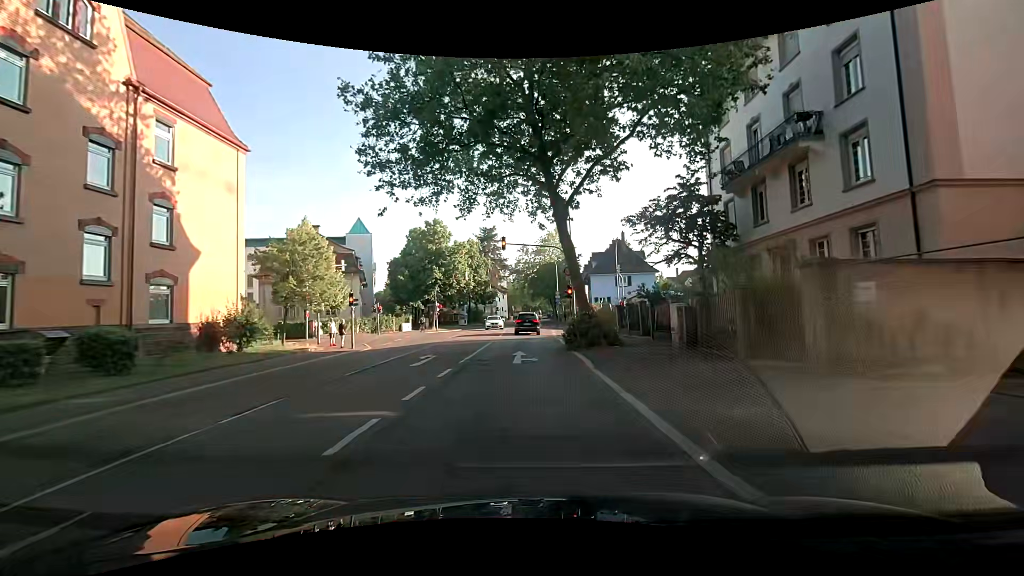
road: secondary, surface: asphalt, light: Day
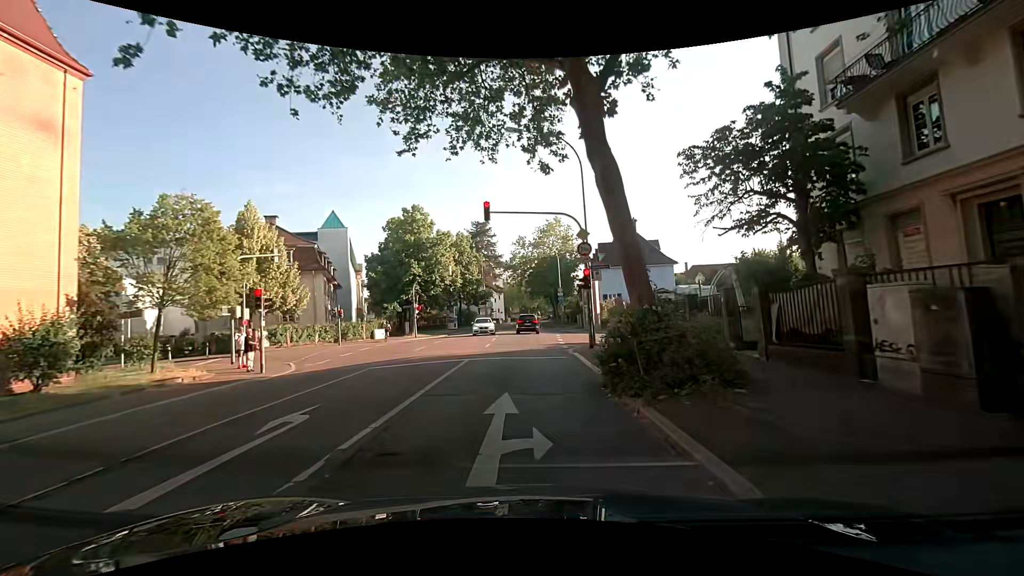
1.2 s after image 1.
(0.0, +9.8) m; 0°
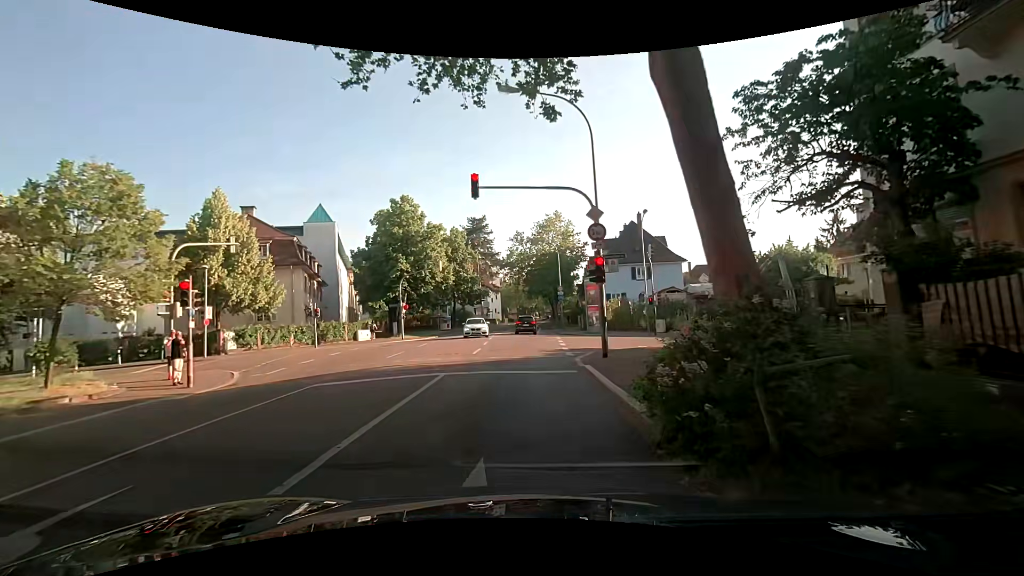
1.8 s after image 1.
(0.0, +4.0) m; +1°
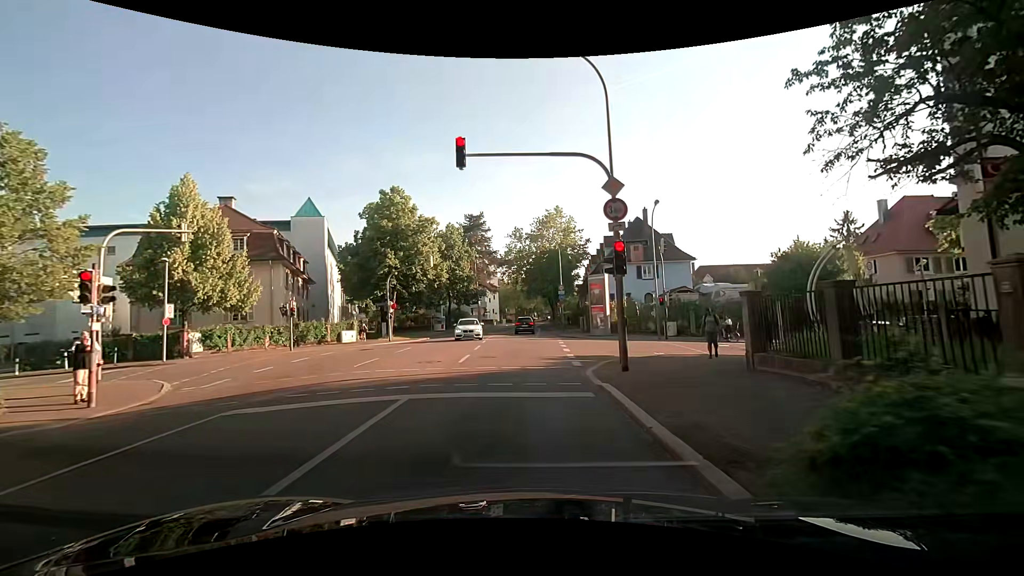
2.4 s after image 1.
(0.0, +3.3) m; -1°
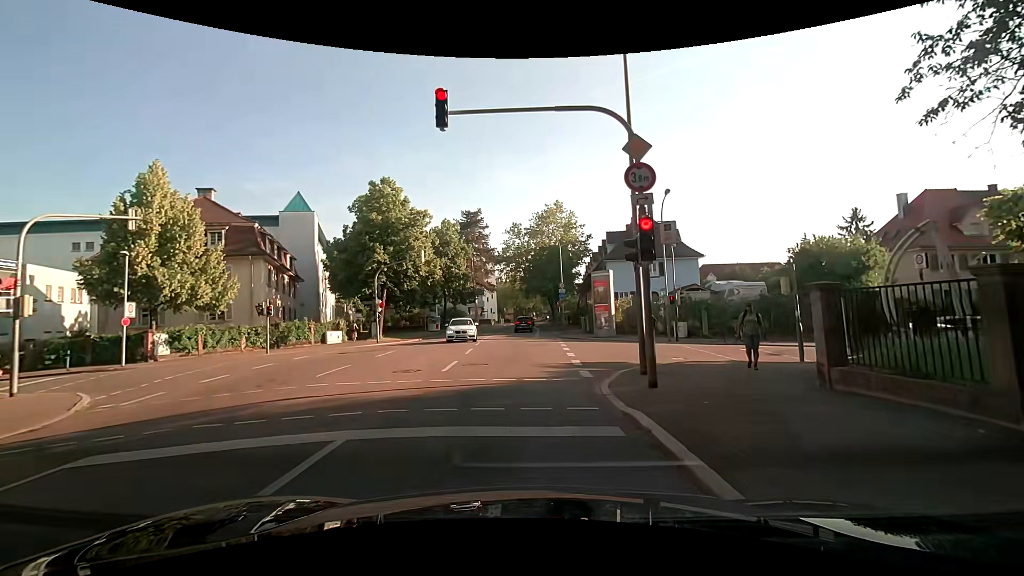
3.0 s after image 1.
(-0.1, +2.7) m; -2°
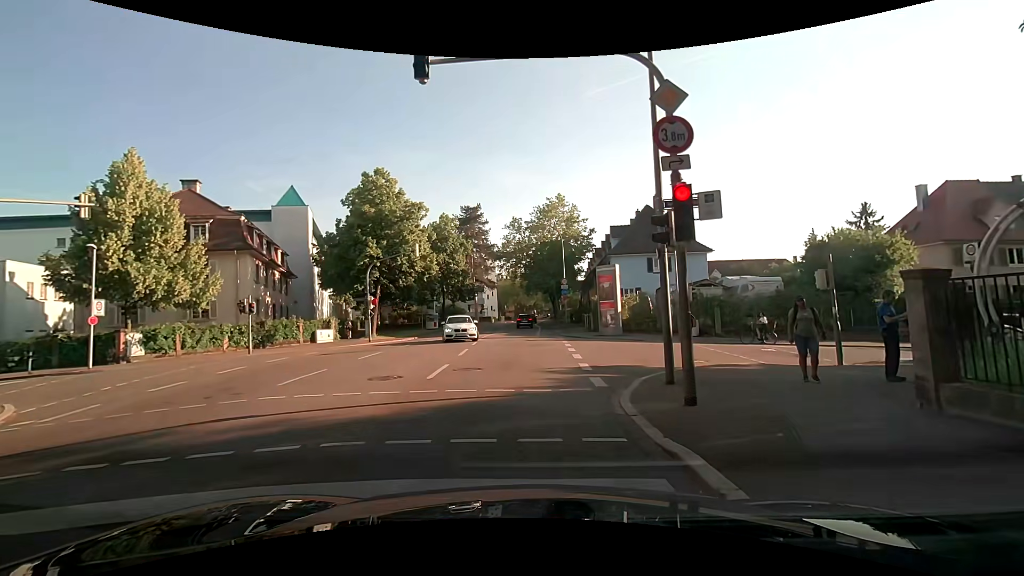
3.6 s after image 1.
(+0.1, +1.9) m; +1°
